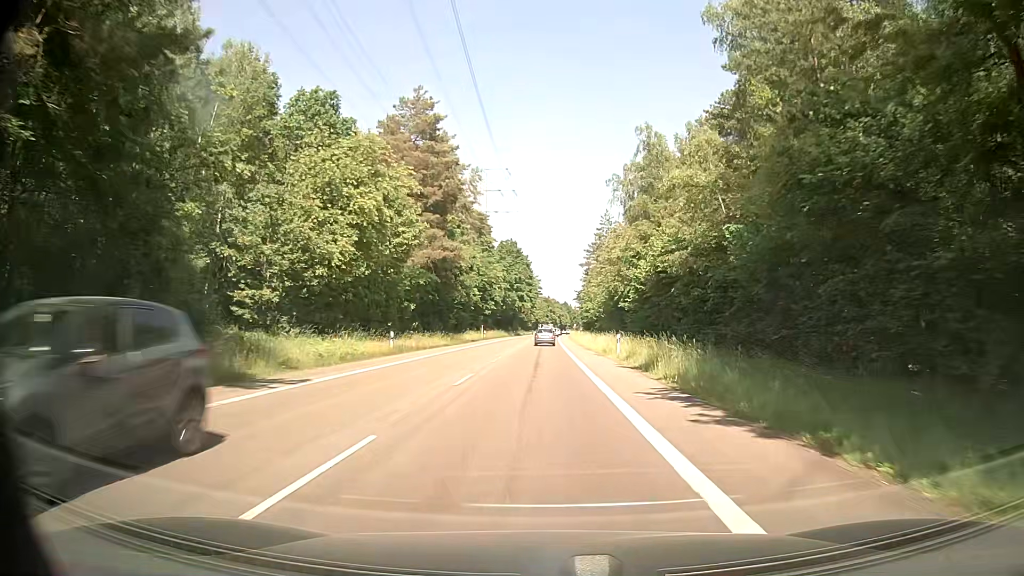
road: secondary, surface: asphalt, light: Day
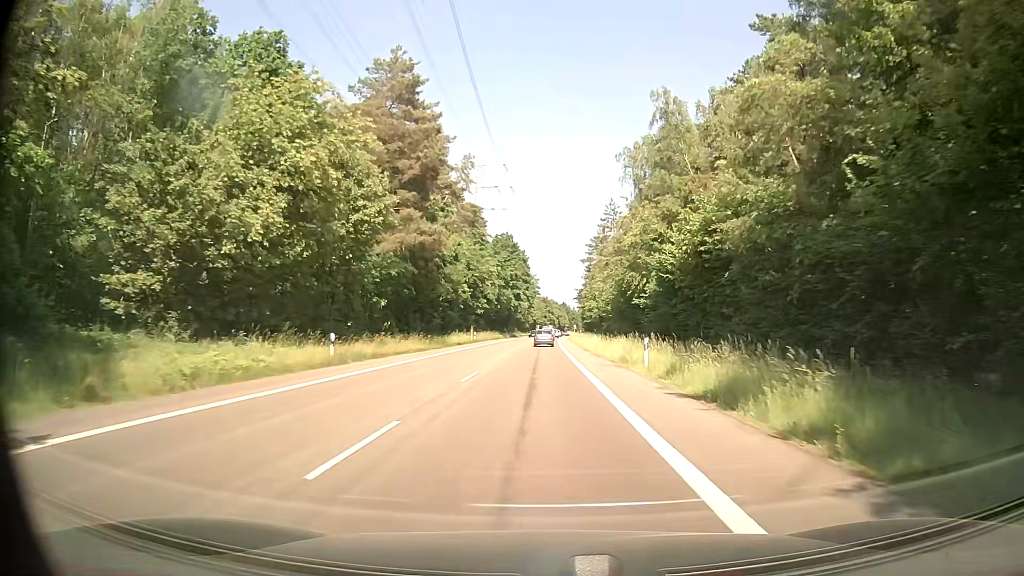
(0.0, +10.0) m; +1°
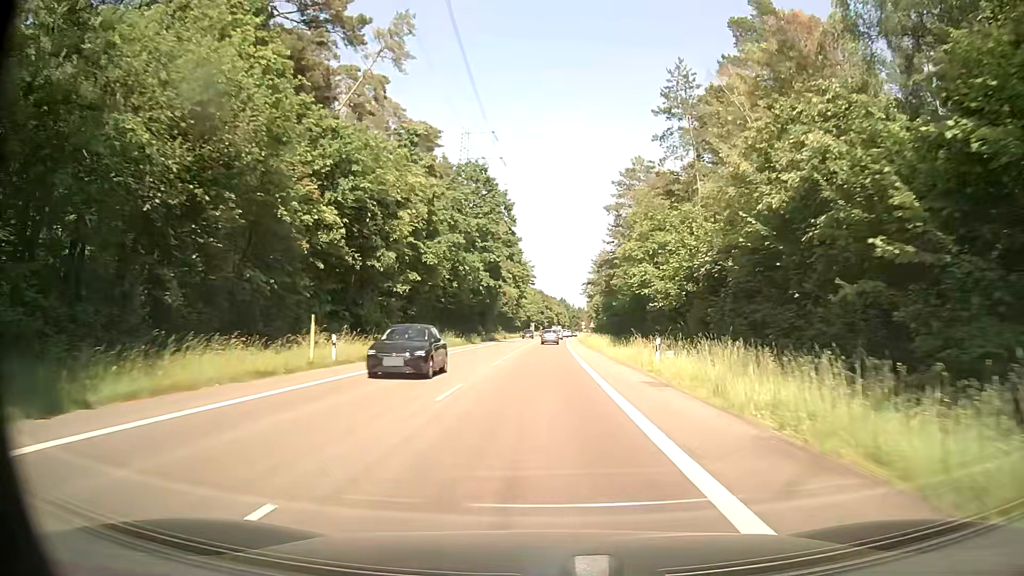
(0.0, +50.4) m; 0°
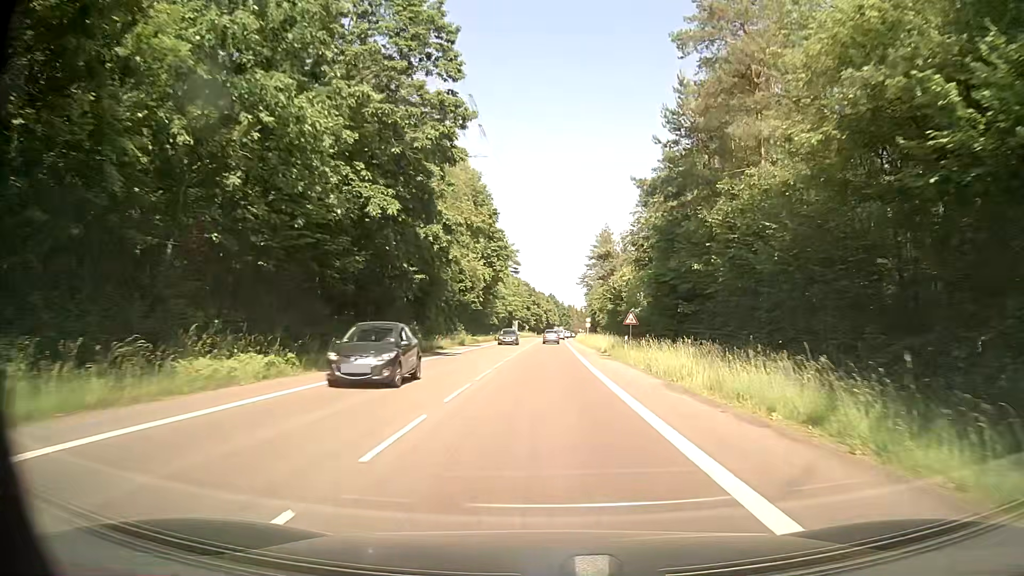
(0.0, +40.8) m; +1°
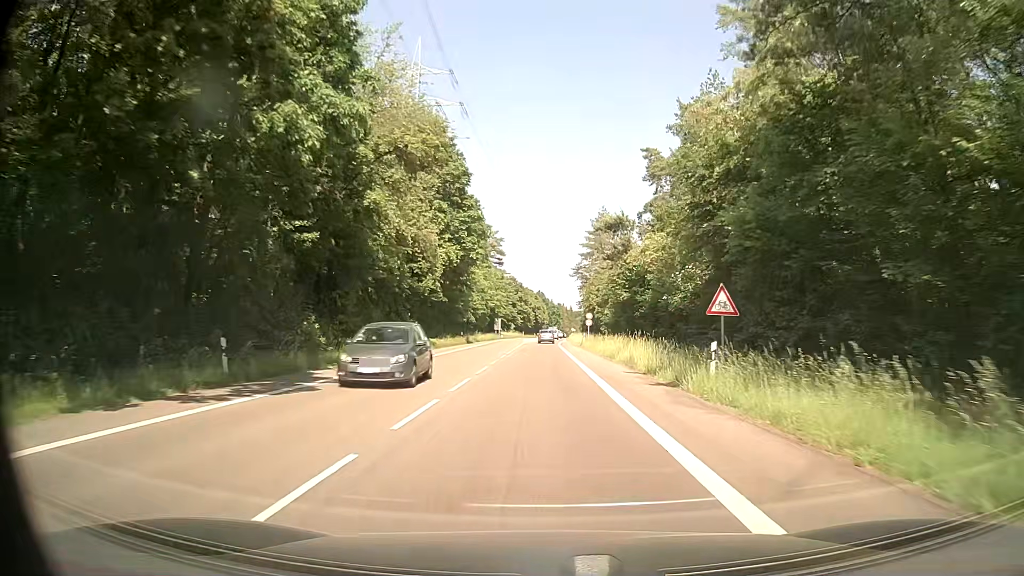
(+0.1, +20.5) m; +1°
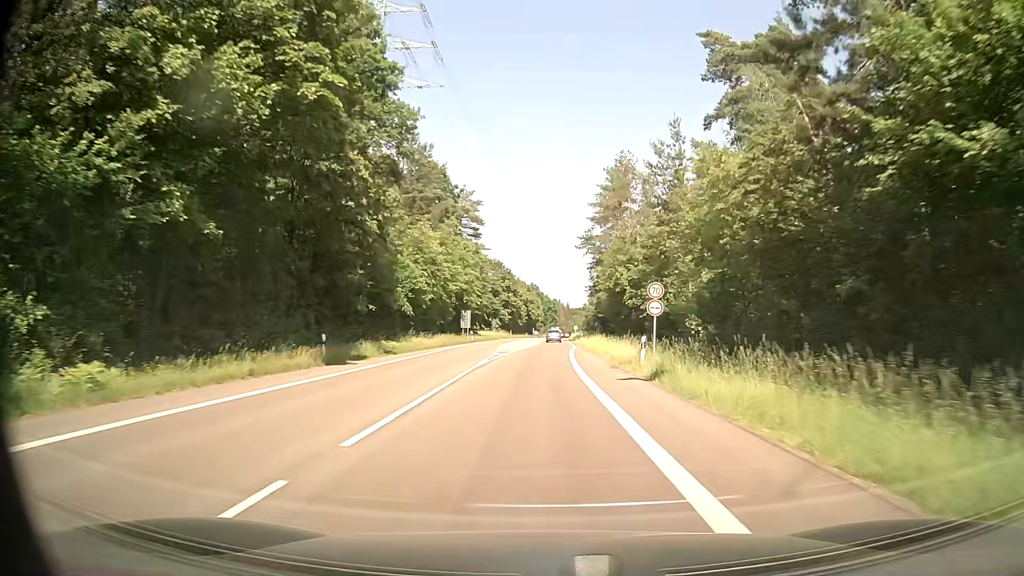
(+0.4, +41.2) m; +1°
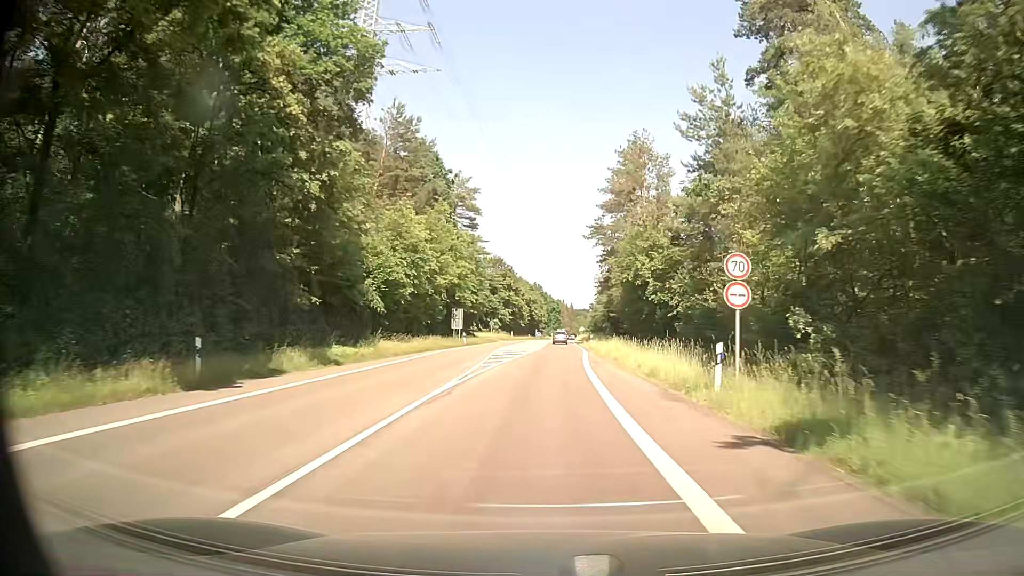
(0.0, +10.3) m; -1°
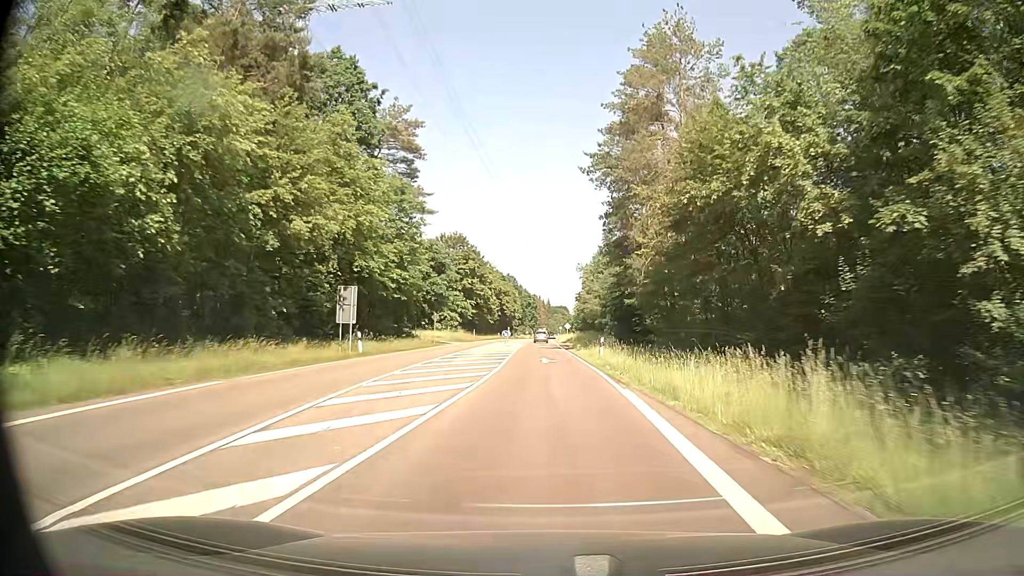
(+0.6, +30.8) m; +3°
(0, +10) (0, +20) (0, +30) (-1, +40) (-1, +50) (-1, +60) (-1, +70) (-1, +80) (-1, +90) (-1, +100) m
